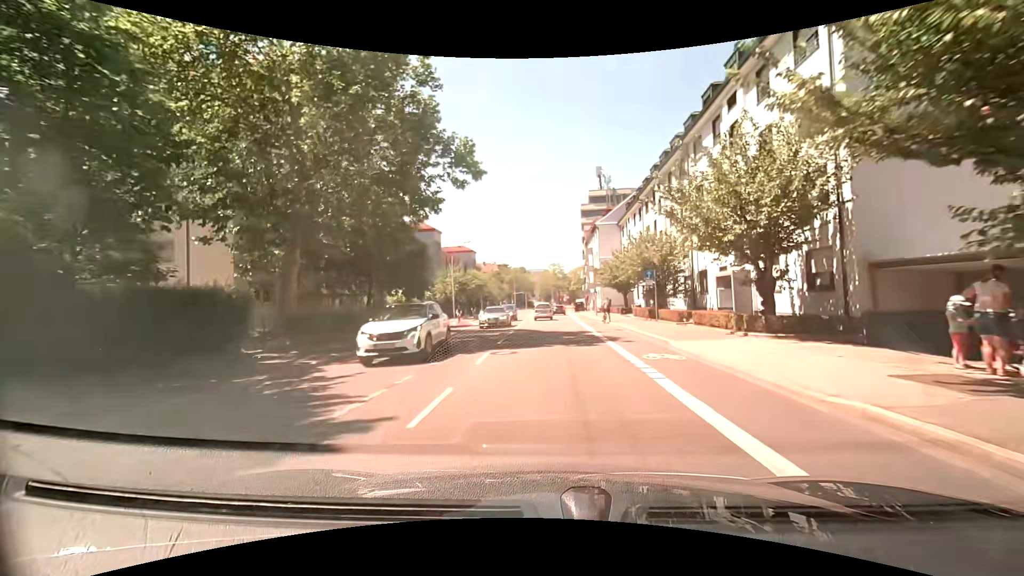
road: secondary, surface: asphalt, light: Day
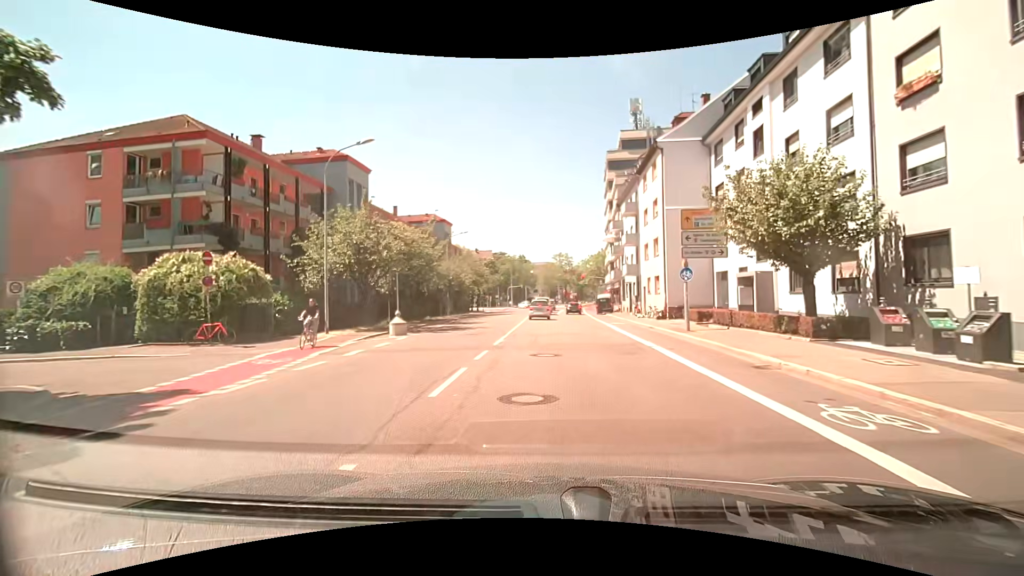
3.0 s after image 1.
(-0.3, +34.6) m; -1°
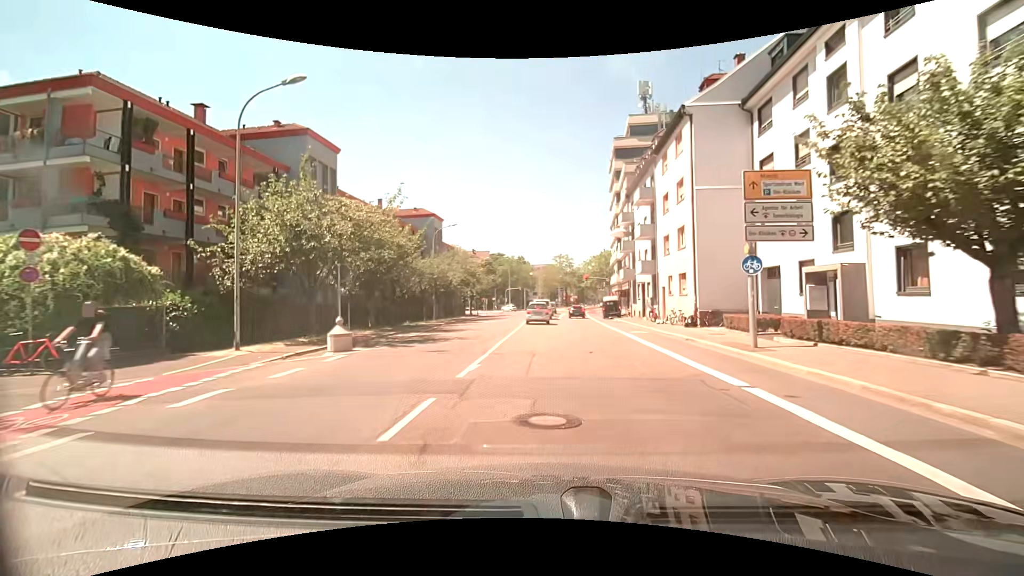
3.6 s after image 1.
(0.0, +6.8) m; 0°
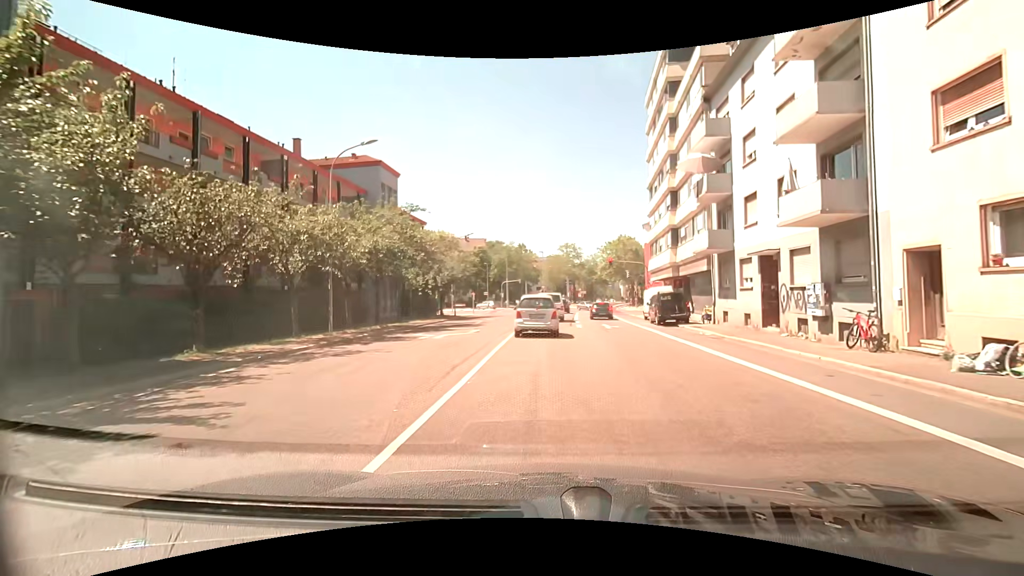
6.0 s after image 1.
(+0.1, +23.1) m; 0°
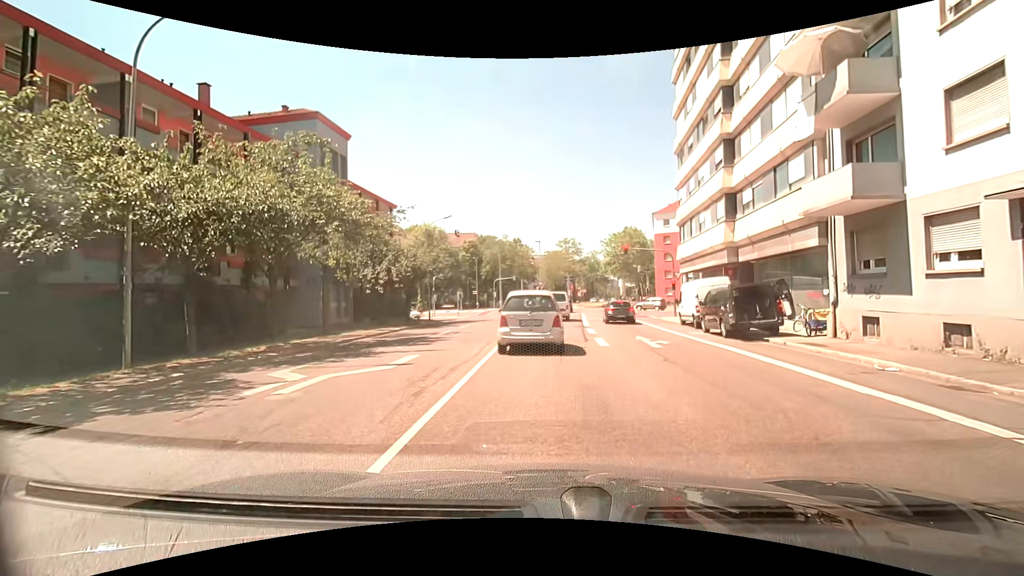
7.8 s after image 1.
(+0.1, +11.1) m; 0°
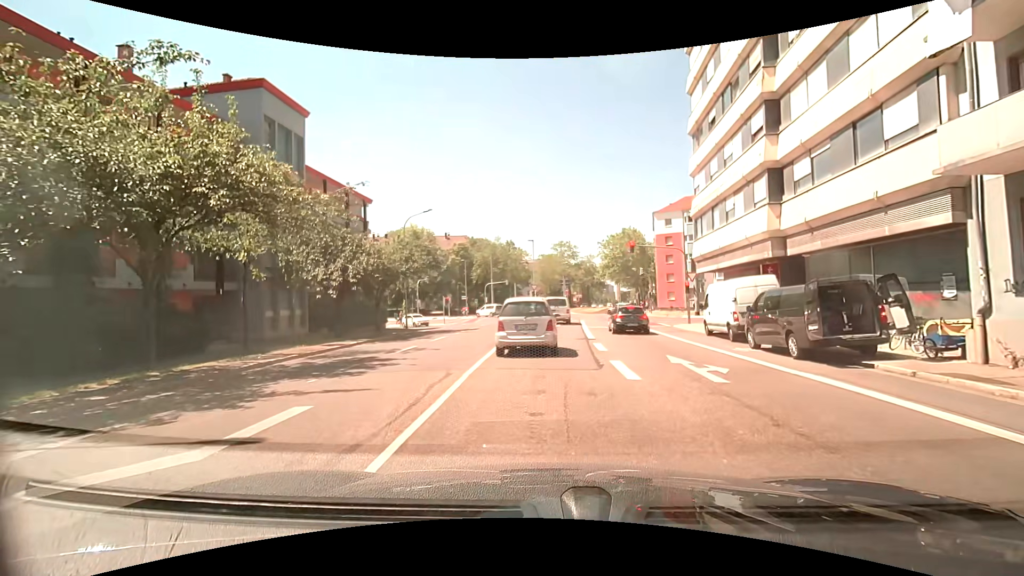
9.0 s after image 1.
(+0.1, +5.7) m; +1°
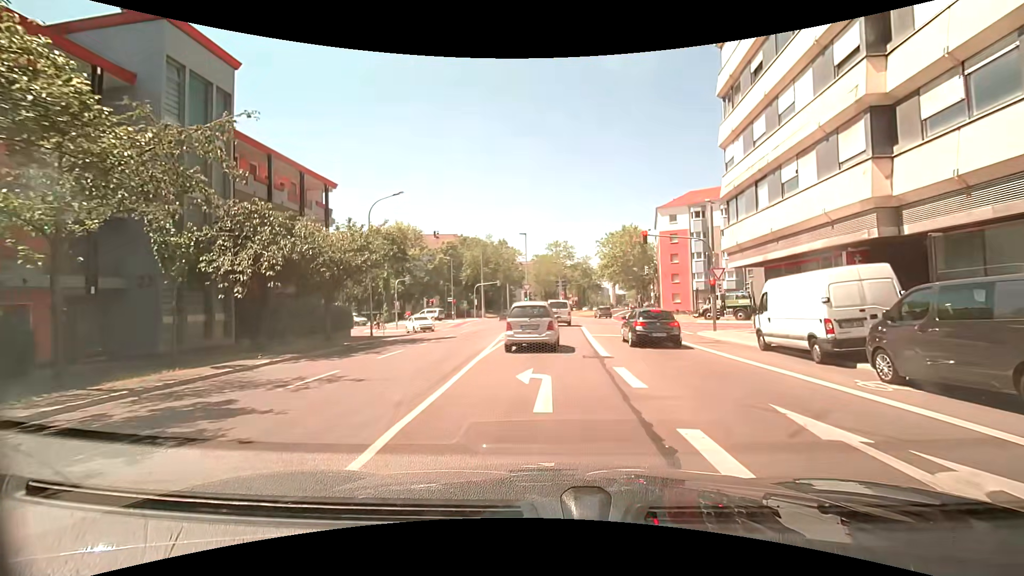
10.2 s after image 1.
(+0.1, +6.9) m; 0°
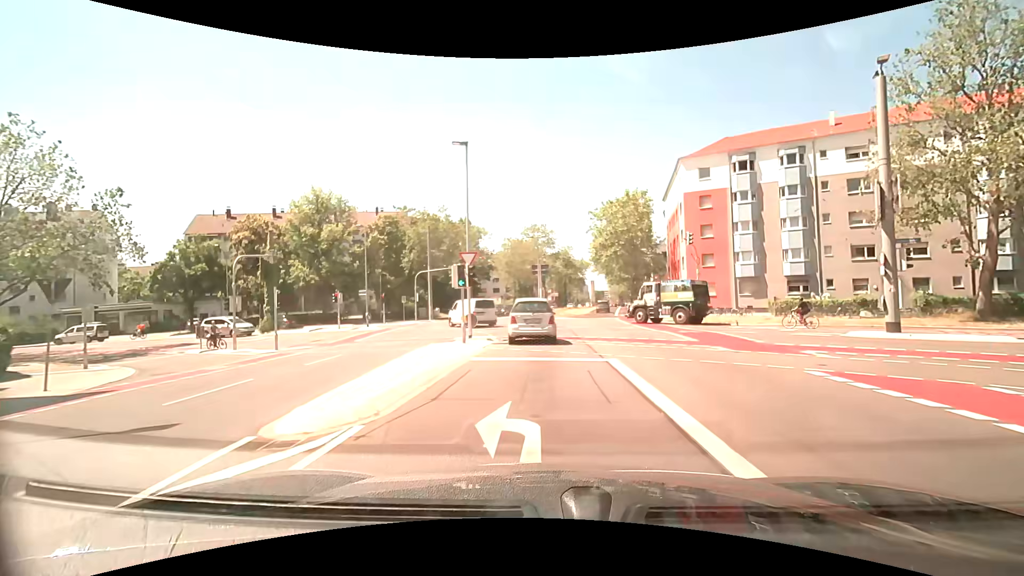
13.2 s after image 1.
(+0.6, +25.1) m; +2°
(0, +10) (0, +20) (-2, +30) (-7, +39) (-14, +45) (-23, +49) (-33, +51) (-43, +51) (-53, +50) (-63, +48) m
